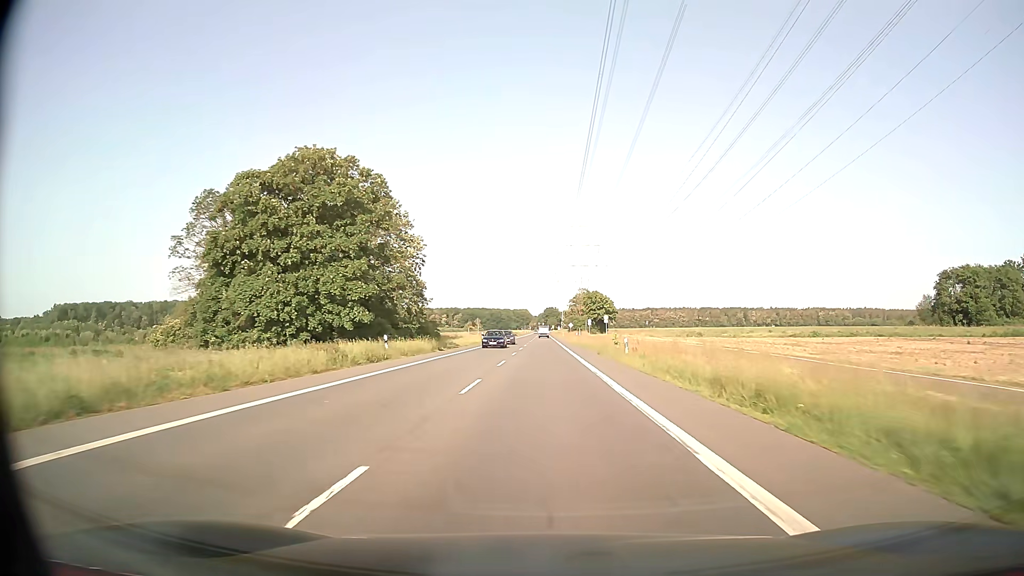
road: secondary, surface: asphalt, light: Day
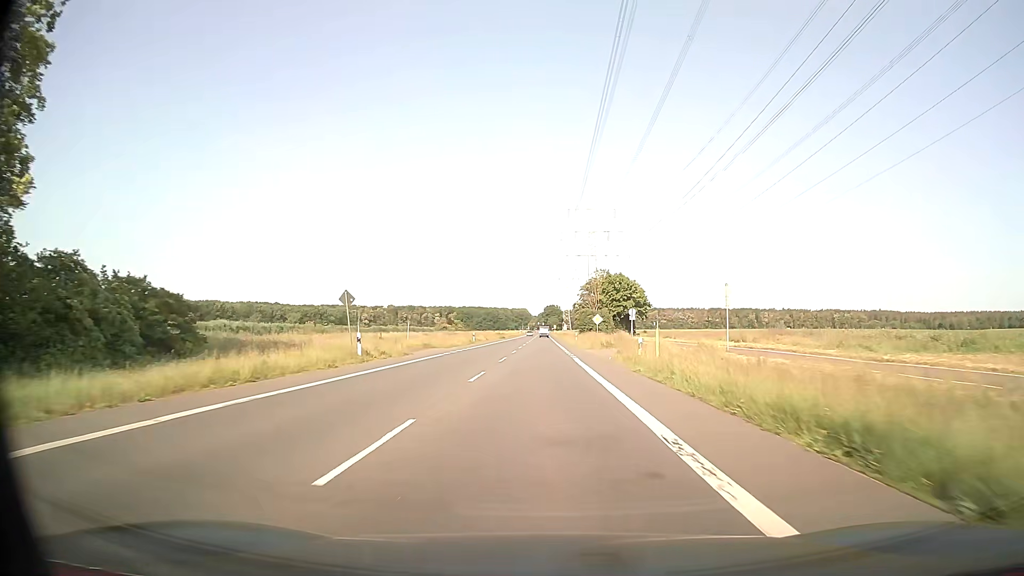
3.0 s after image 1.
(+0.1, +56.9) m; 0°
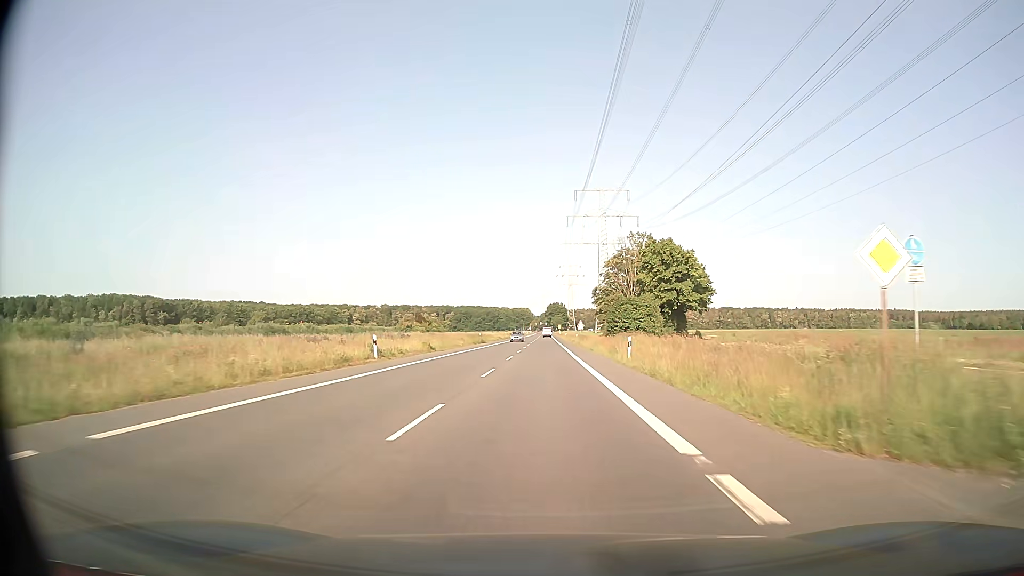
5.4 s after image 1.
(0.0, +46.0) m; 0°
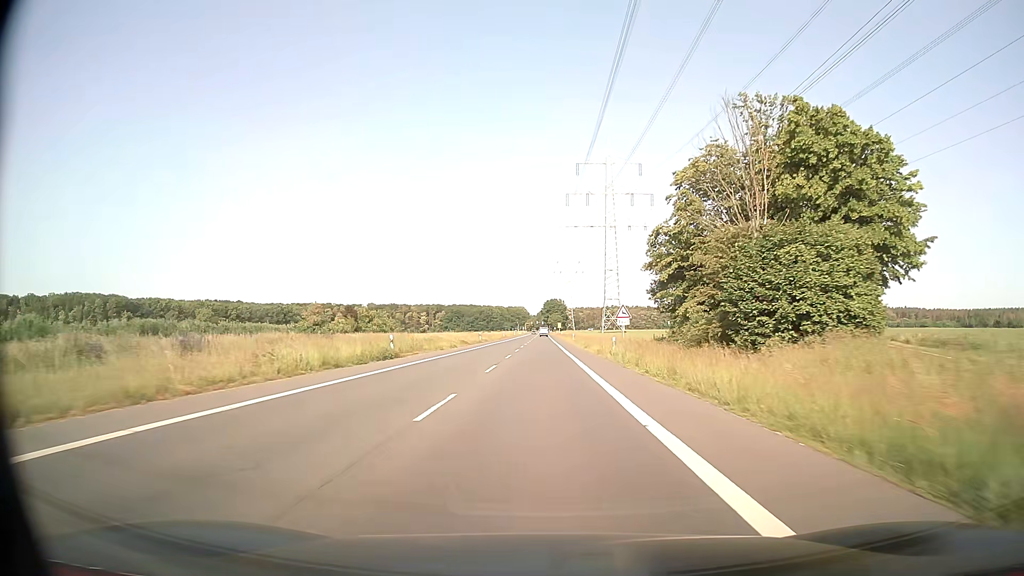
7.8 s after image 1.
(+0.1, +46.3) m; 0°
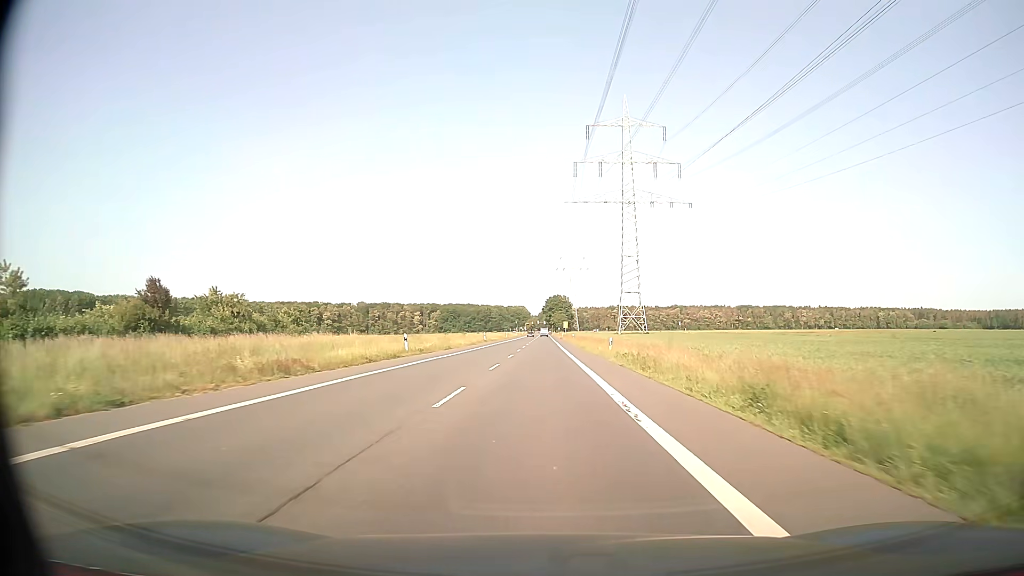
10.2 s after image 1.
(-0.1, +46.5) m; 0°
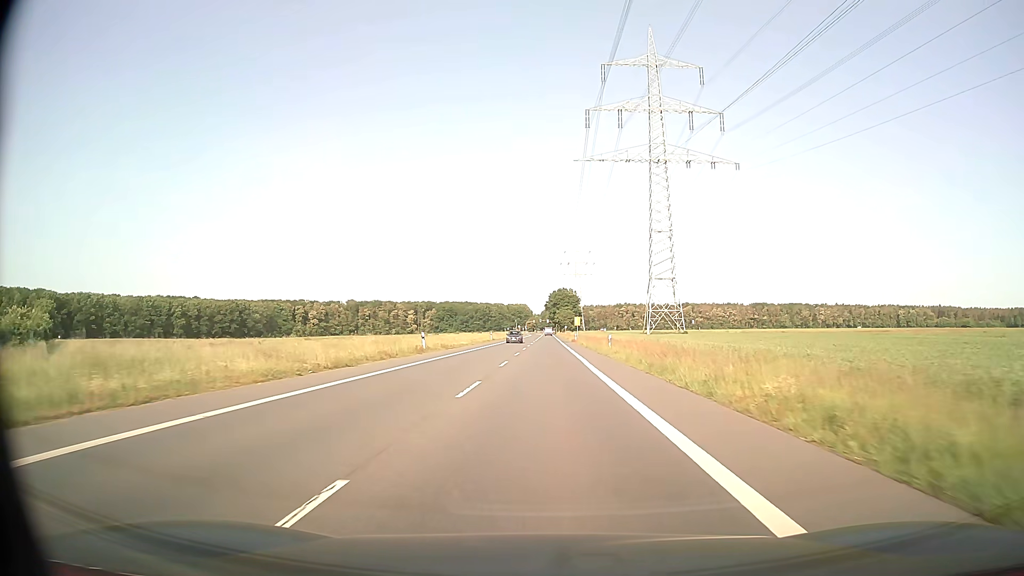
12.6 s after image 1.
(-0.2, +46.6) m; 0°
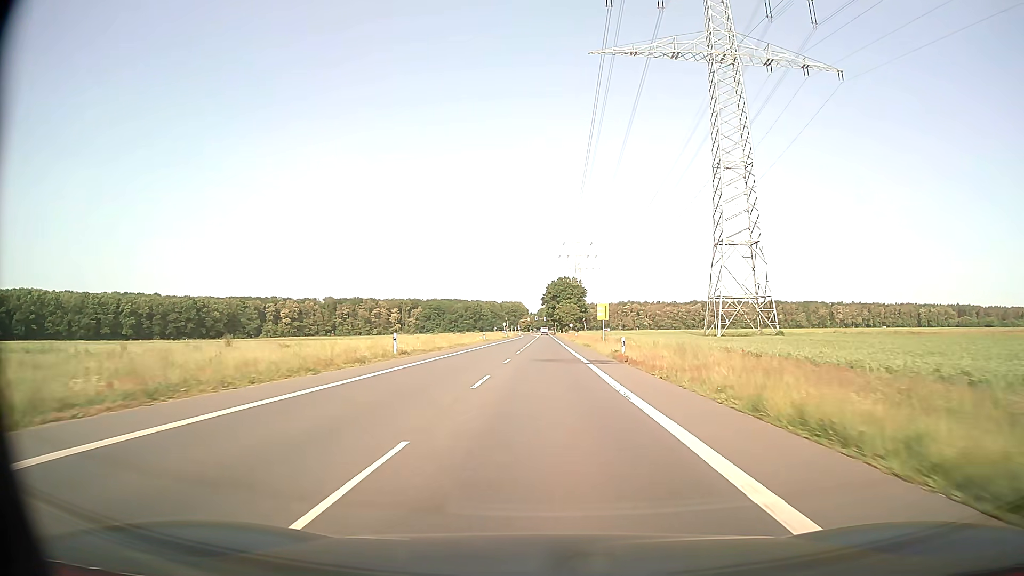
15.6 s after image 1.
(+0.1, +58.1) m; 0°
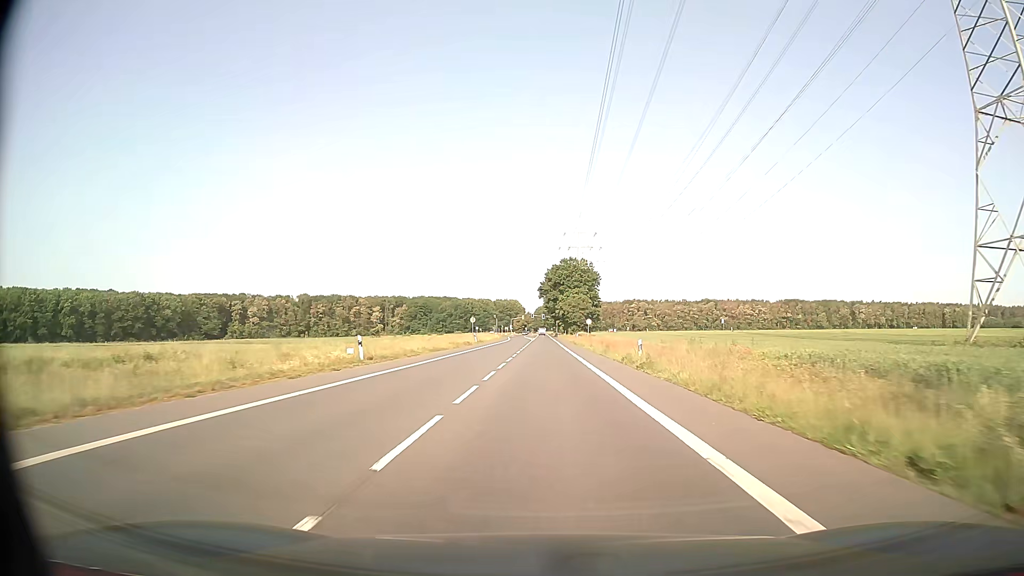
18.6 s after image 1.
(0.0, +57.8) m; 0°
(0, +10) (0, +20) (0, +30) (0, +40) (0, +50) (0, +60) (0, +70) (0, +80) (0, +90) (0, +100) m
